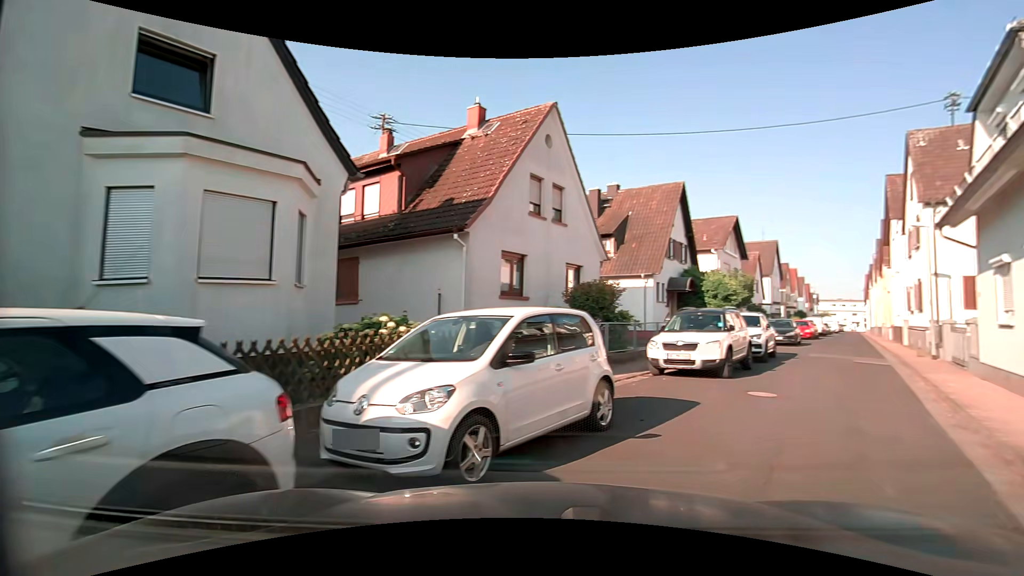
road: residential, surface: asphalt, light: Day
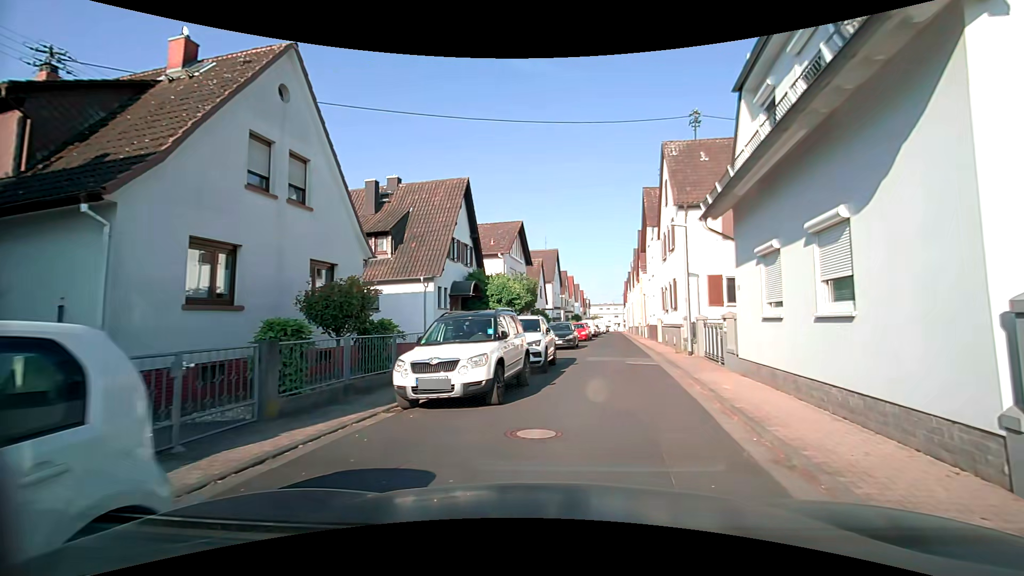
(+1.1, +4.0) m; +22°
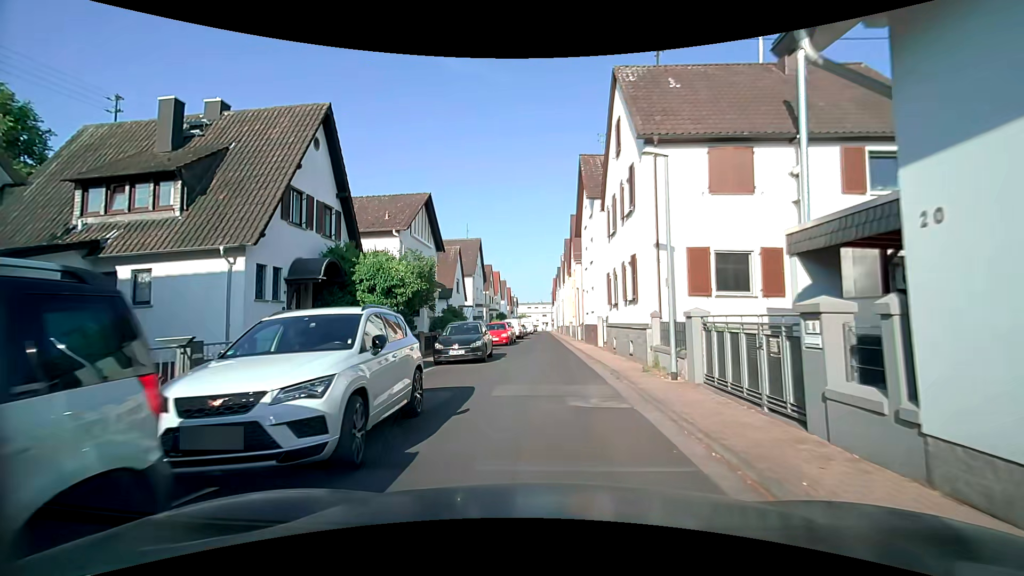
(+1.2, +9.1) m; +8°
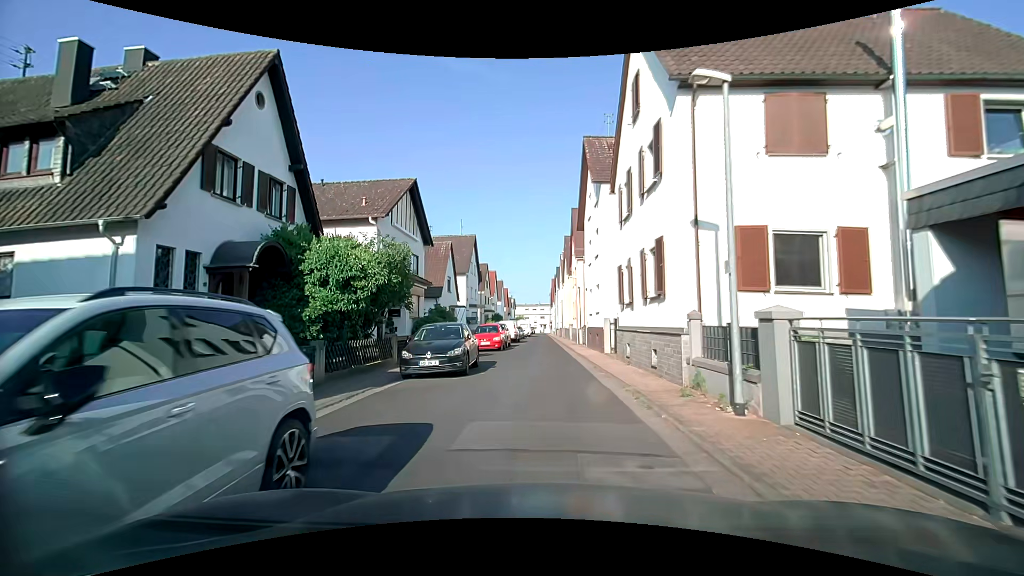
(+0.1, +3.8) m; +1°
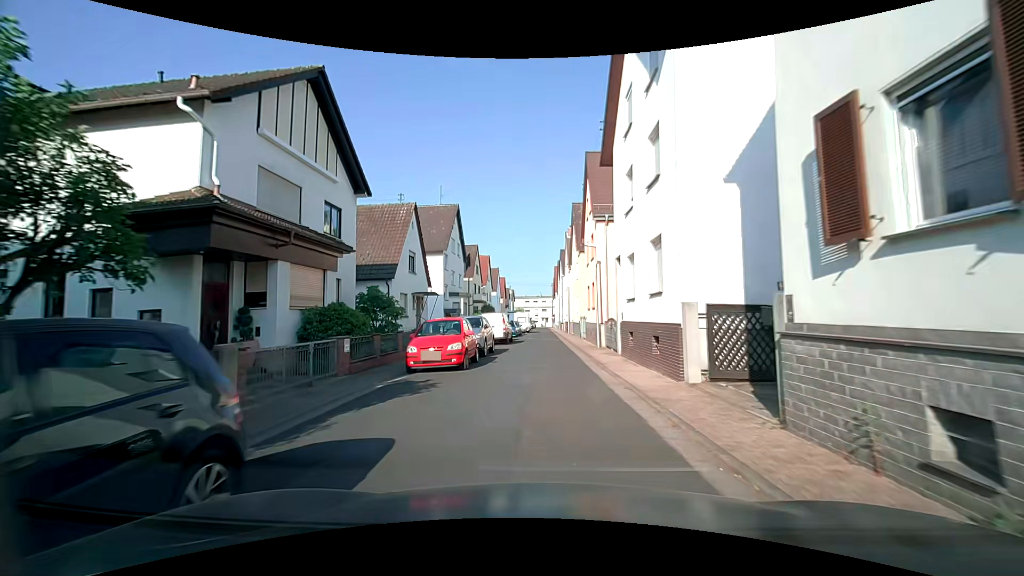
(0.0, +13.2) m; -2°
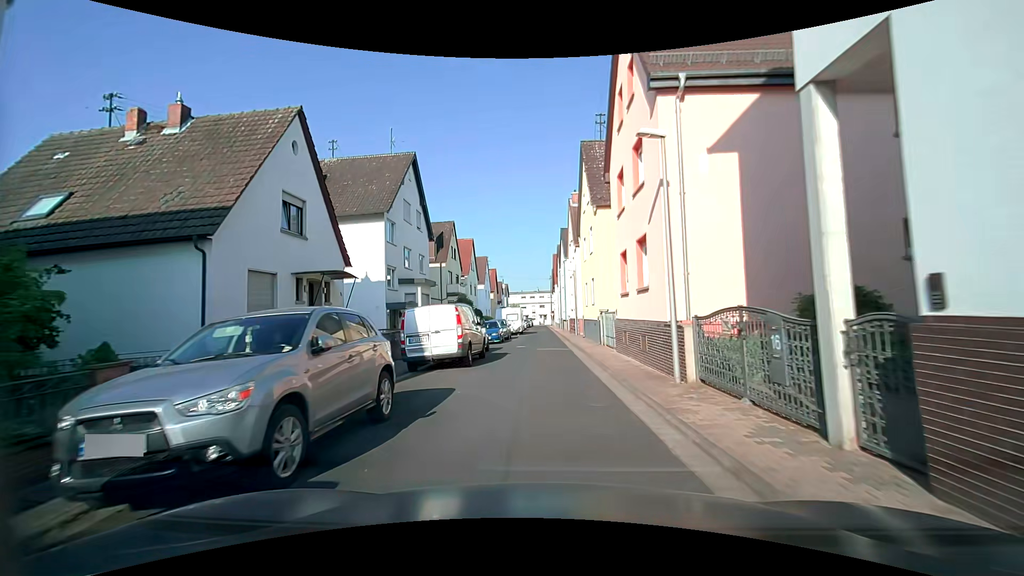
(+0.4, +14.7) m; +3°
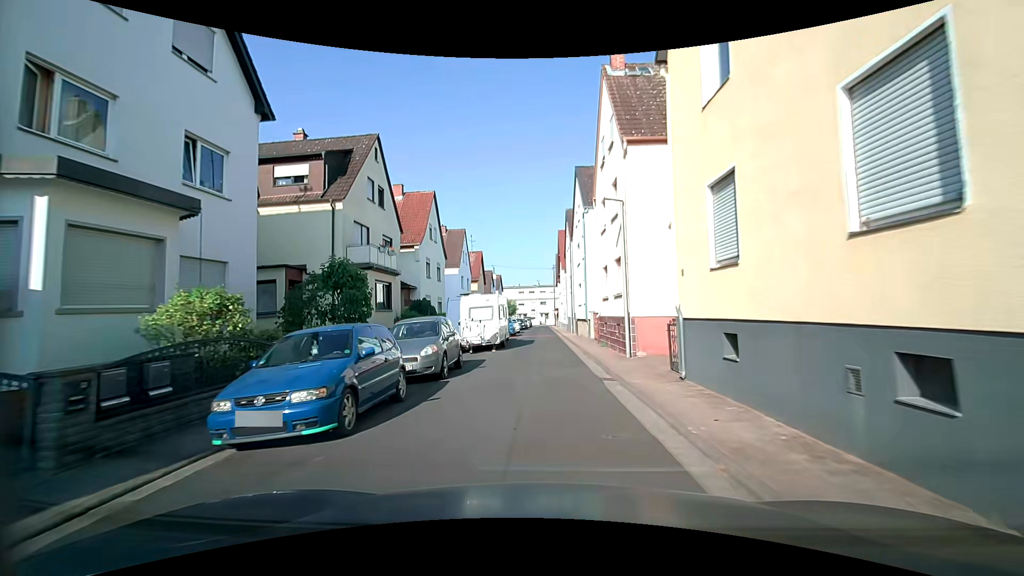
(-0.5, +22.9) m; -1°
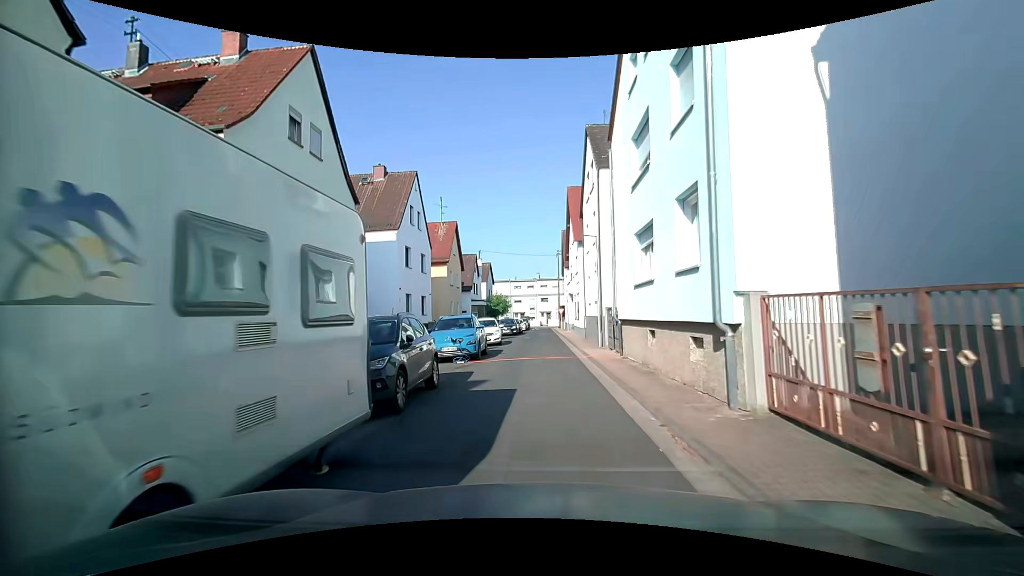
(-0.1, +21.3) m; 0°
